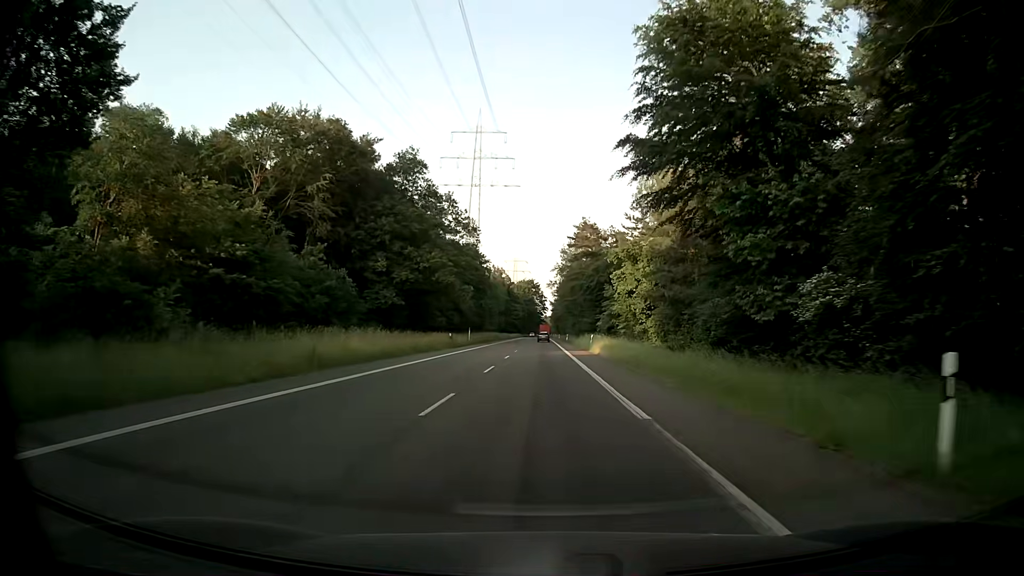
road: secondary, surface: asphalt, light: Day
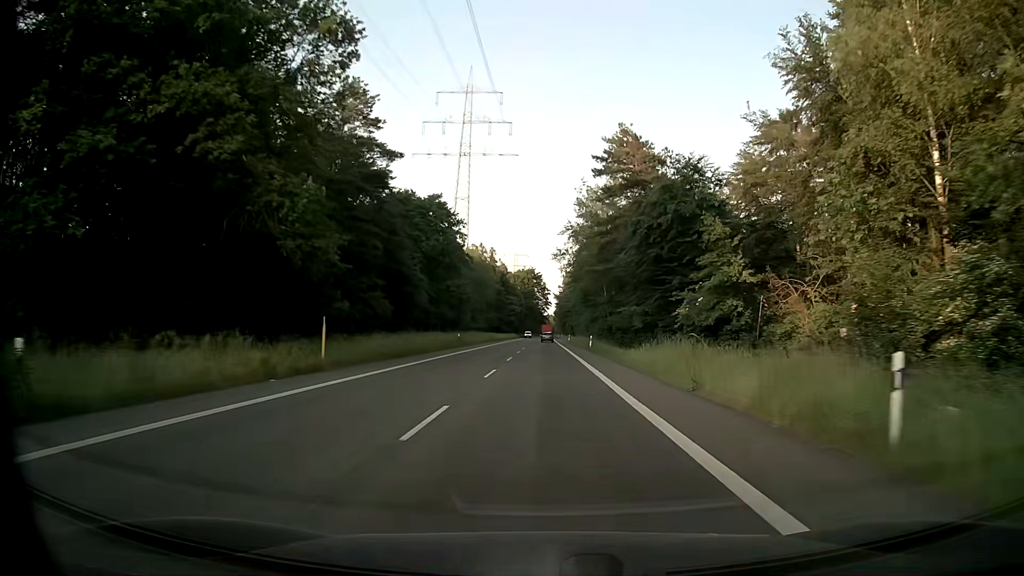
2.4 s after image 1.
(-0.4, +48.0) m; 0°
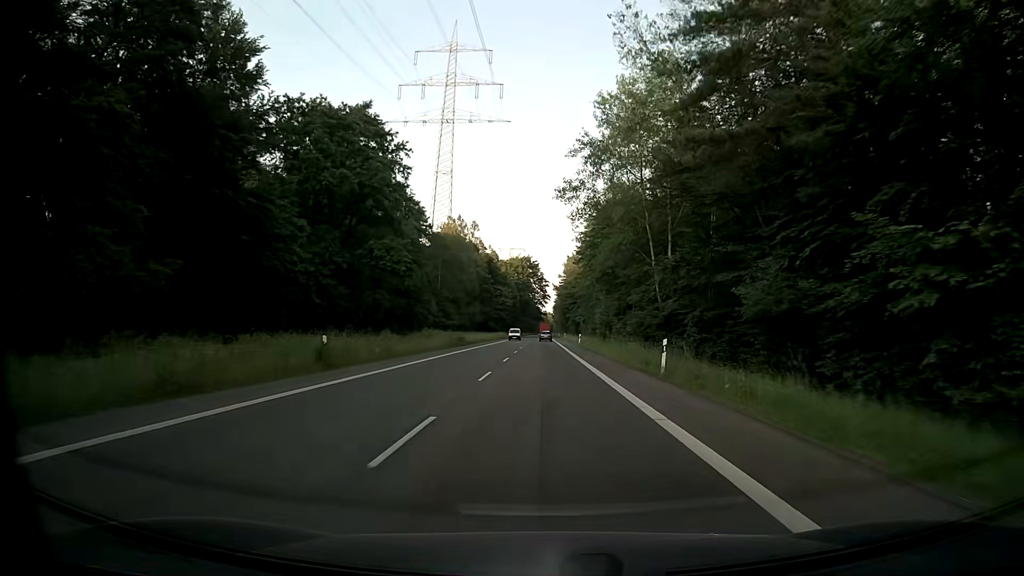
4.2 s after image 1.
(+0.1, +35.9) m; 0°
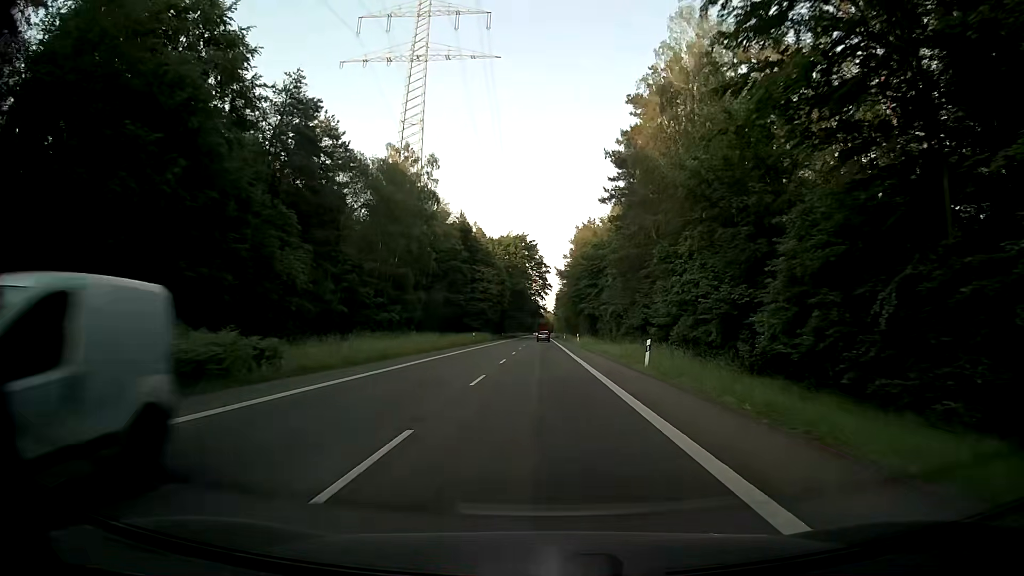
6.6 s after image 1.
(+0.1, +47.0) m; 0°
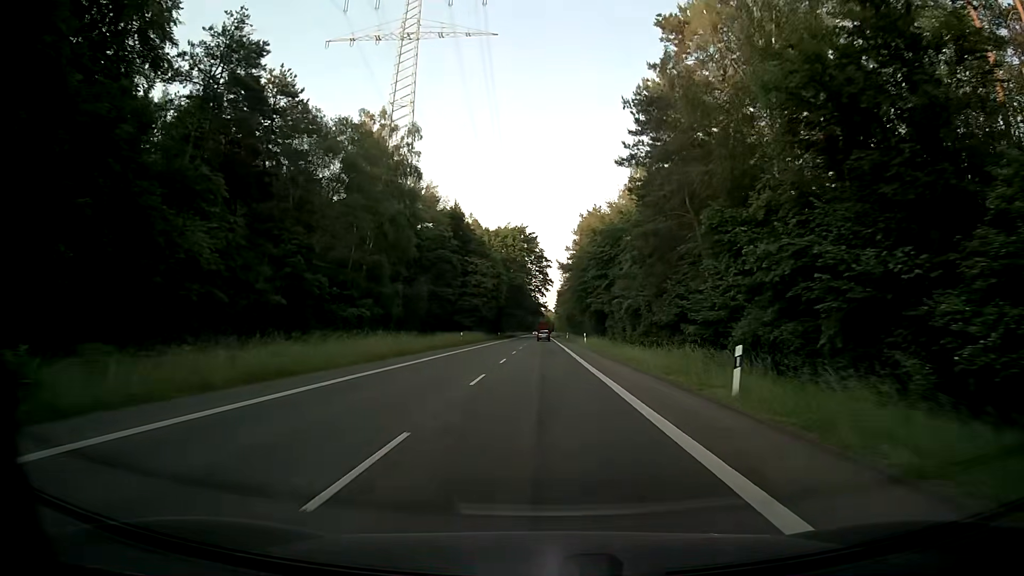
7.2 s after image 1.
(+0.1, +11.6) m; 0°
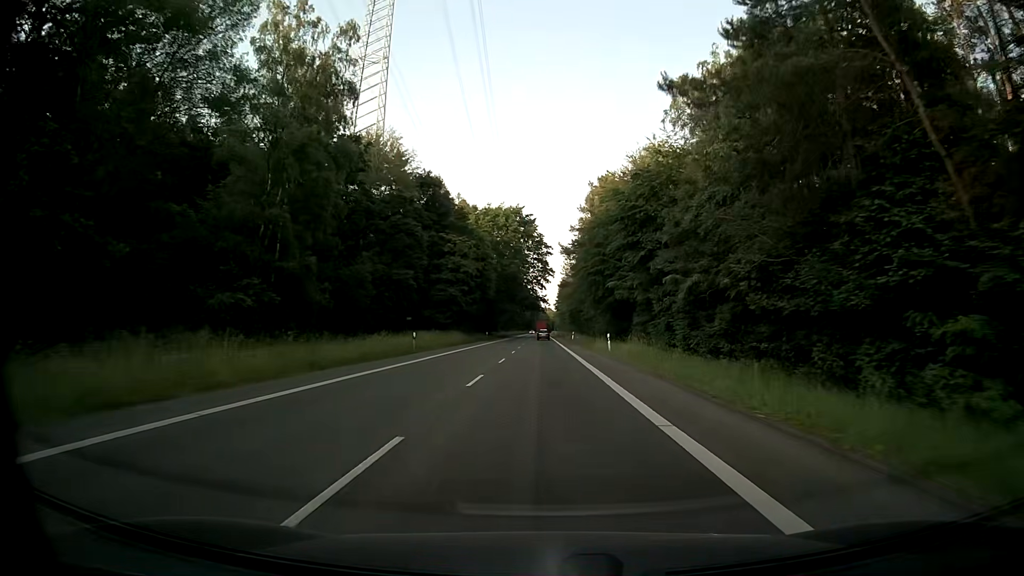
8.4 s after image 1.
(+0.2, +23.3) m; +1°
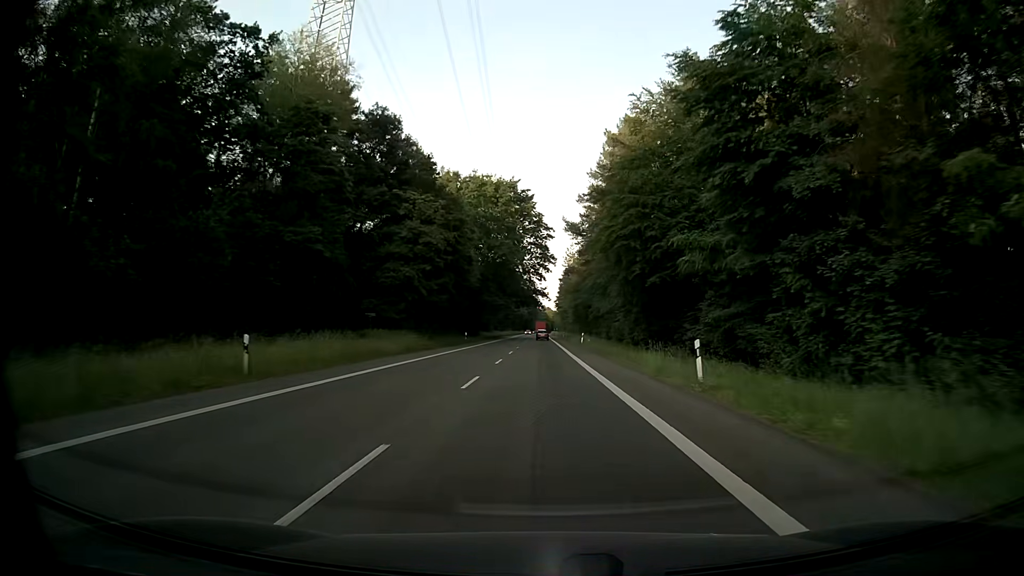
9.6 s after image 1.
(0.0, +23.4) m; 0°
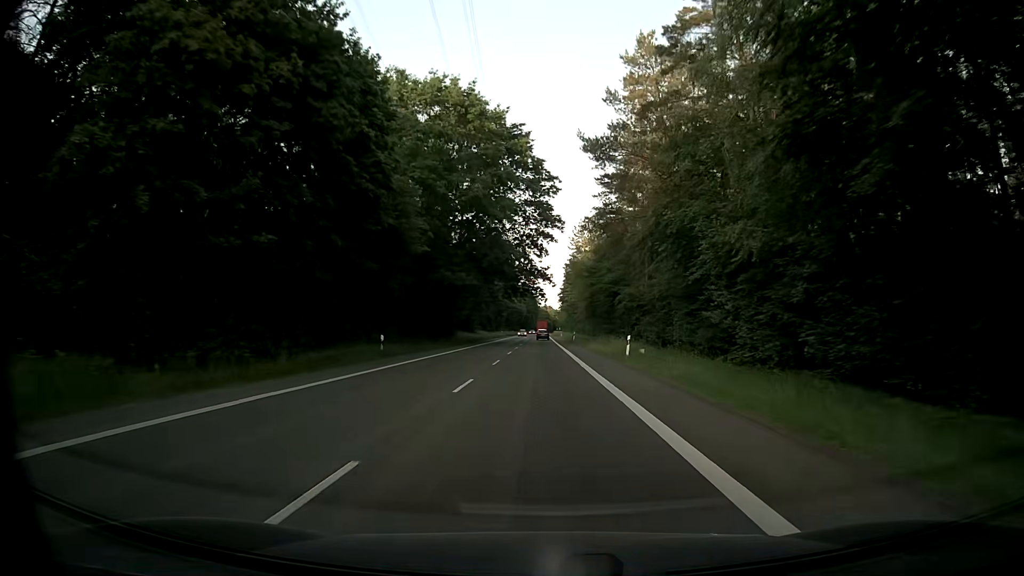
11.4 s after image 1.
(+0.1, +35.2) m; 0°
(0, +10) (0, +20) (0, +30) (0, +40) (0, +50) (0, +60) (0, +70) (0, +80) (0, +90) (0, +100) m
